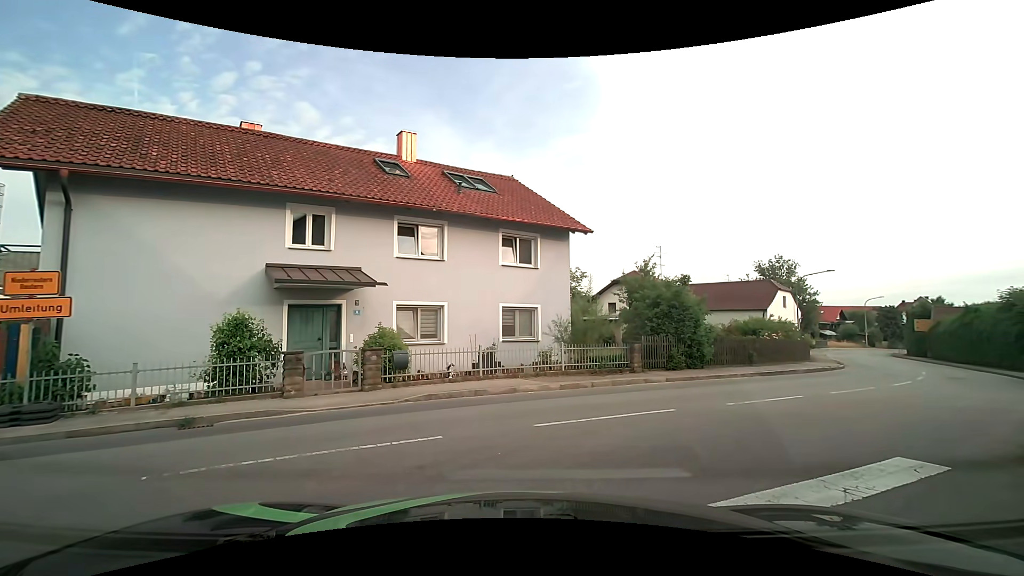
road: secondary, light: Day
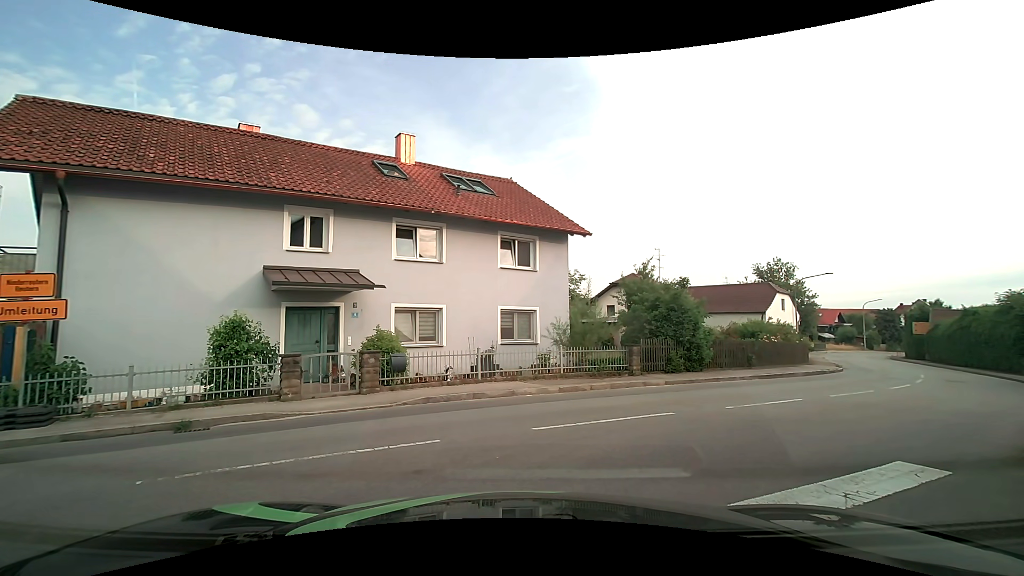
(0.0, +0.1) m; 0°
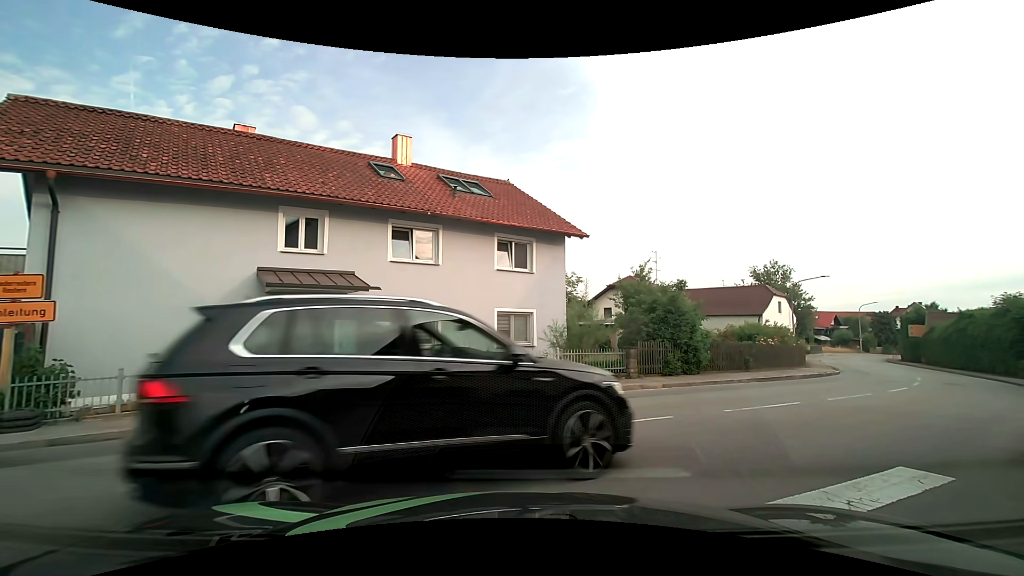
(0.0, +0.1) m; 0°
(+4, +9) (+12, +15) (+19, +22) (+25, +30) (+31, +38) (+36, +47) (+42, +55) (+48, +62) (+56, +69) (+64, +74) m
